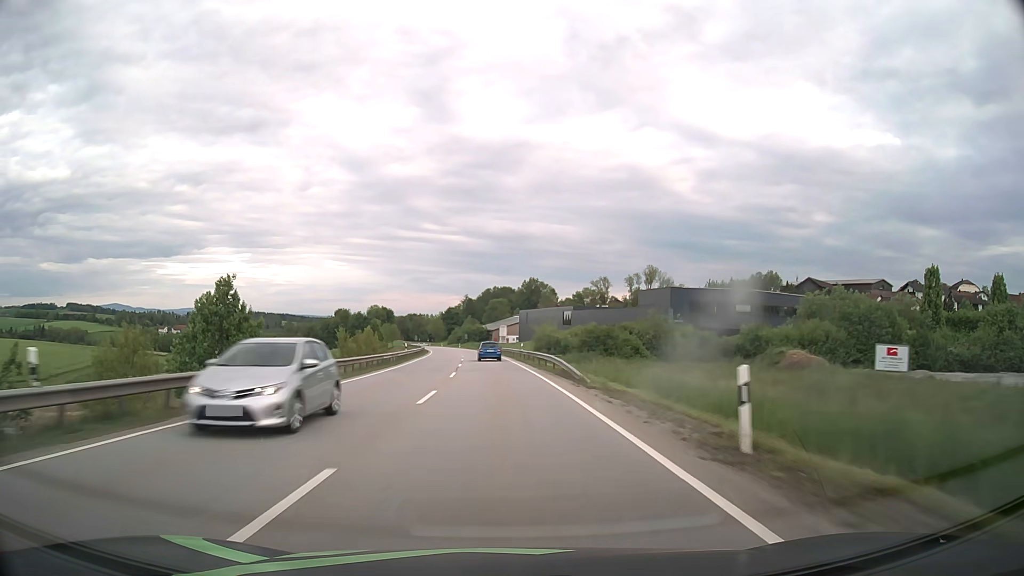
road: primary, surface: asphalt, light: Day
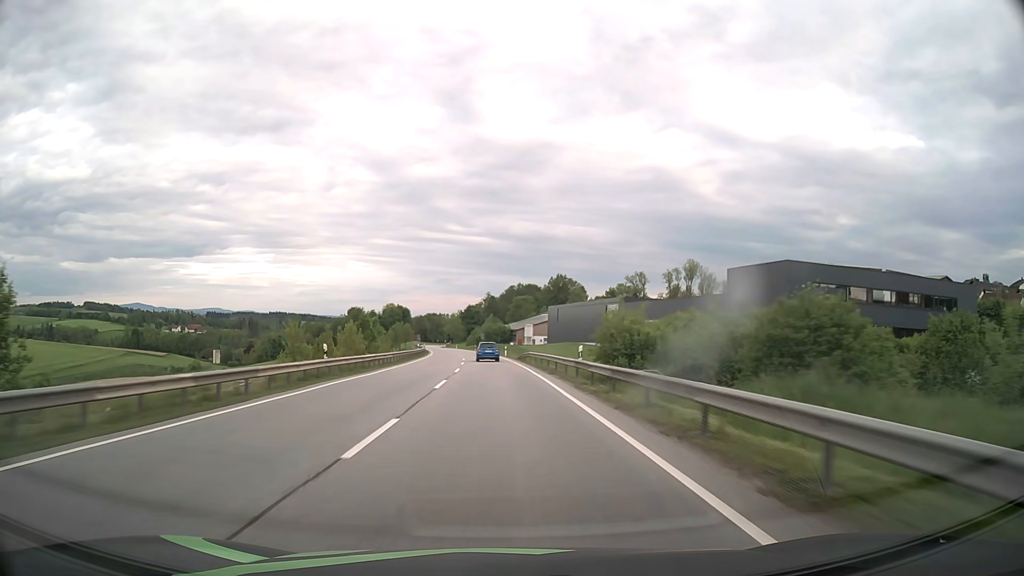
(-0.6, +31.7) m; -2°
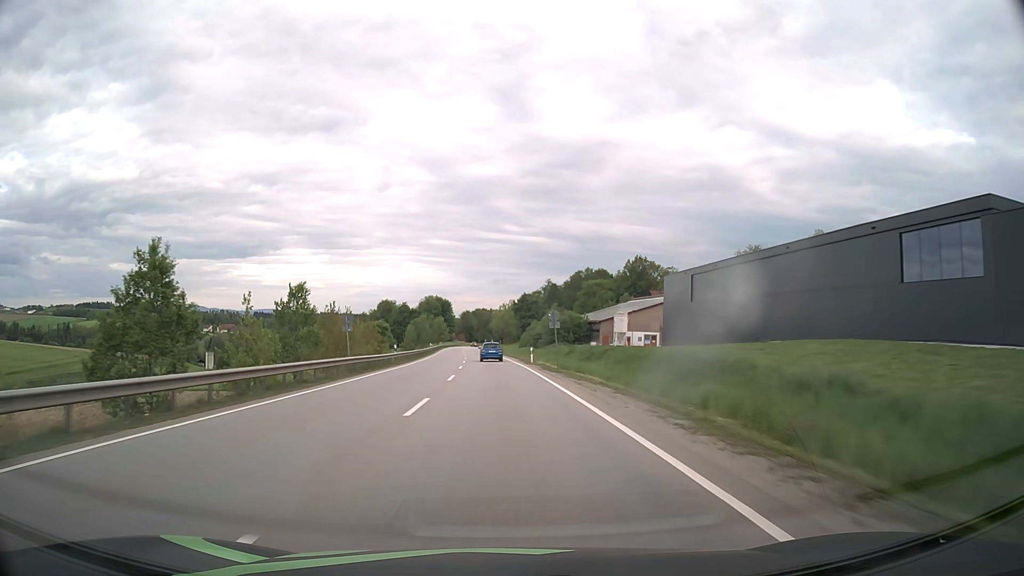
(-3.5, +79.2) m; -5°
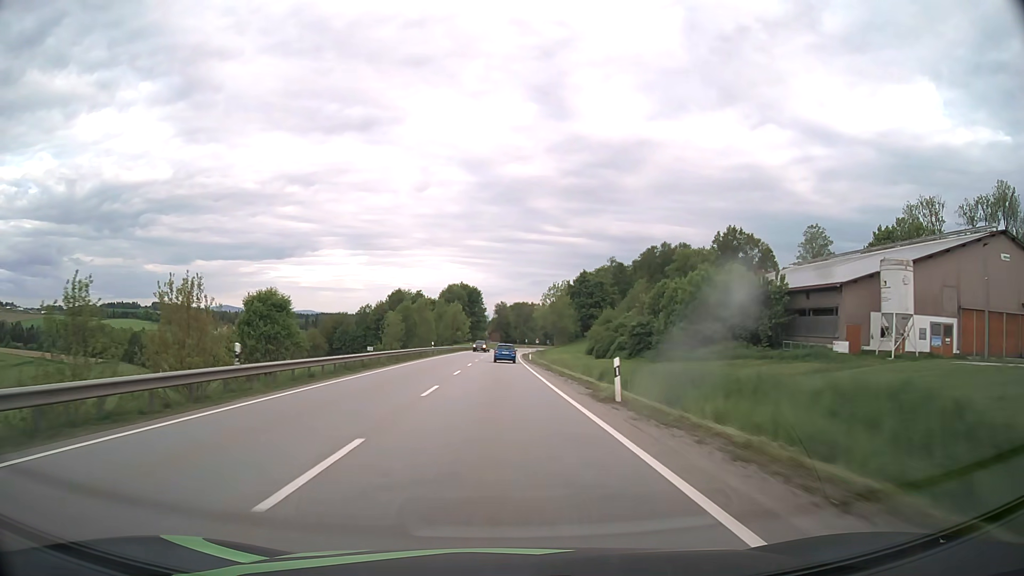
(-2.9, +79.2) m; -3°
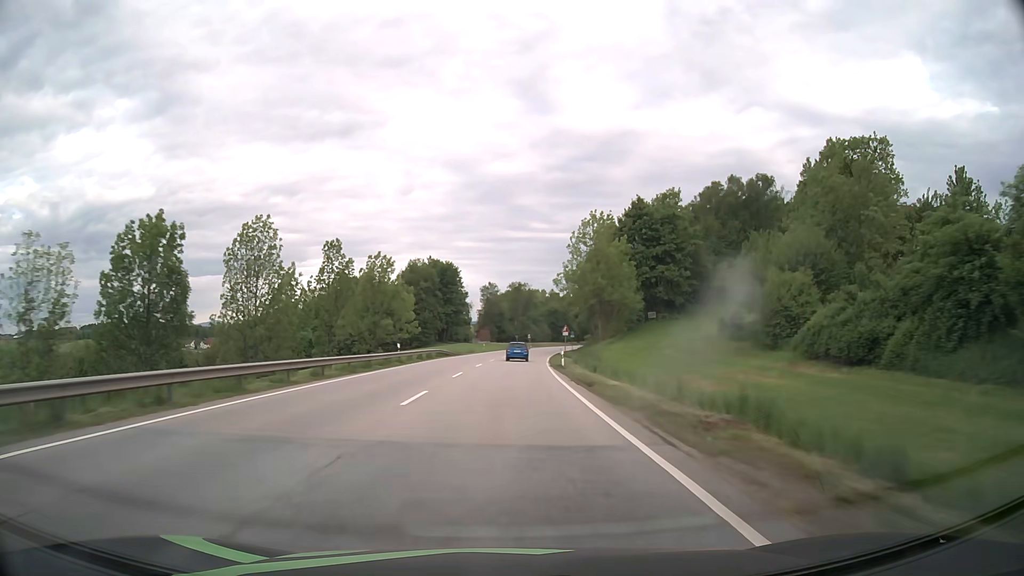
(-0.2, +79.3) m; +1°
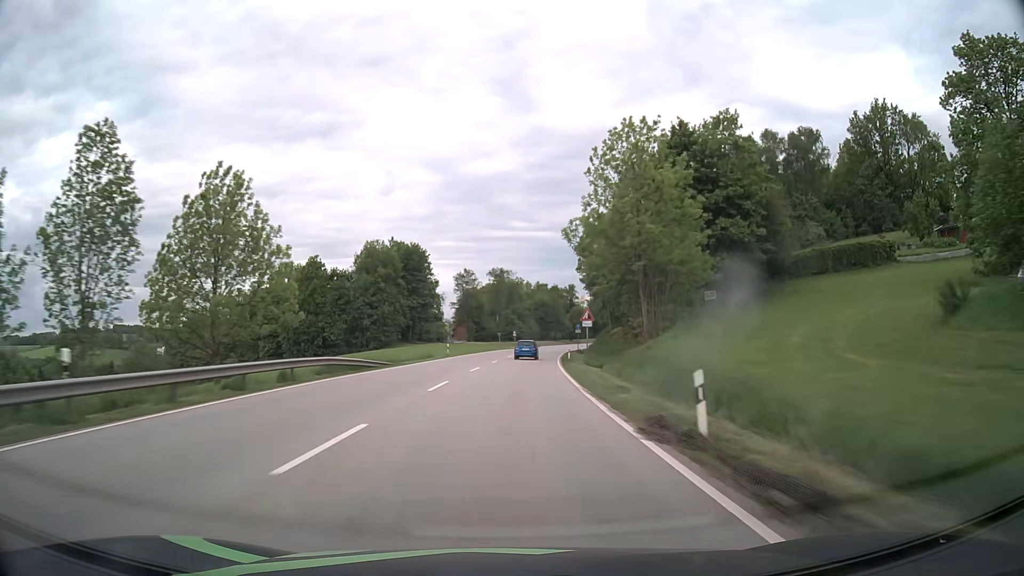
(+0.4, +31.7) m; +1°
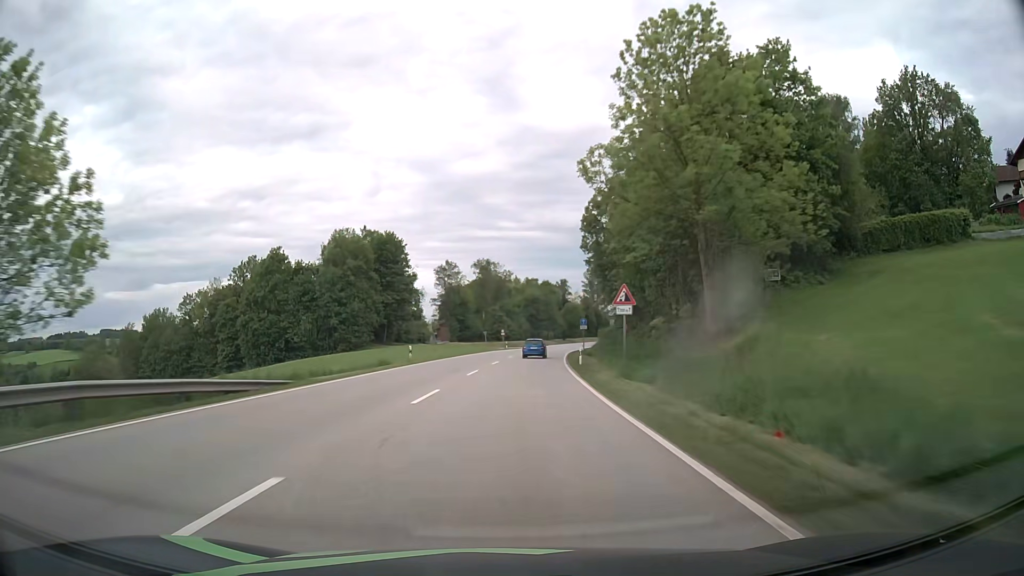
(+0.1, +15.8) m; +1°
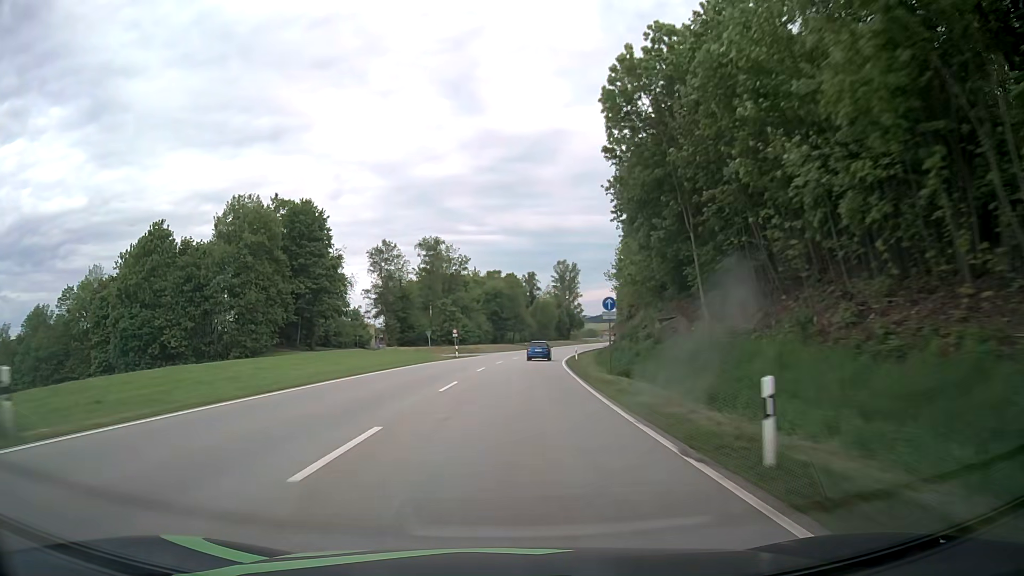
(+0.9, +31.6) m; +3°
(0, +10) (0, +20) (+1, +30) (+2, +40) (+2, +50) (+4, +60) (+5, +70) (+6, +80) (+8, +90) (+10, +99) m
